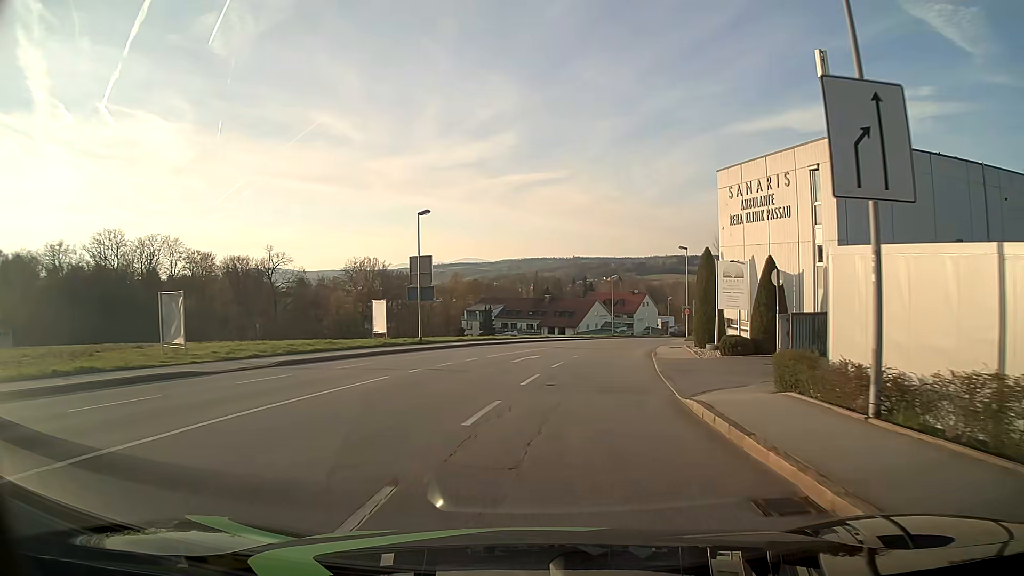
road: tertiary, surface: asphalt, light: Day
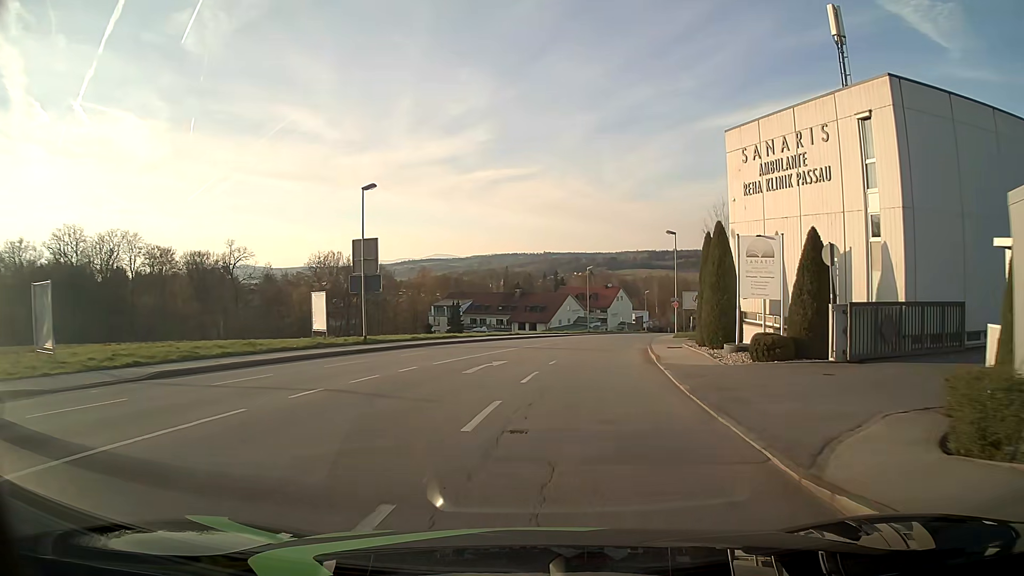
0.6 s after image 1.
(+0.1, +7.0) m; +2°
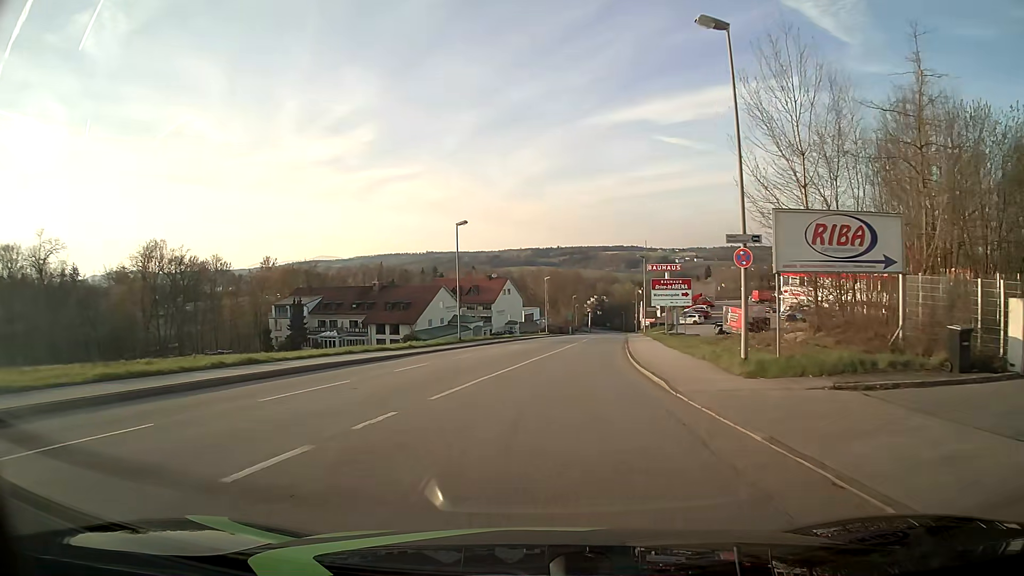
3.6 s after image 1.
(+3.6, +37.5) m; +10°
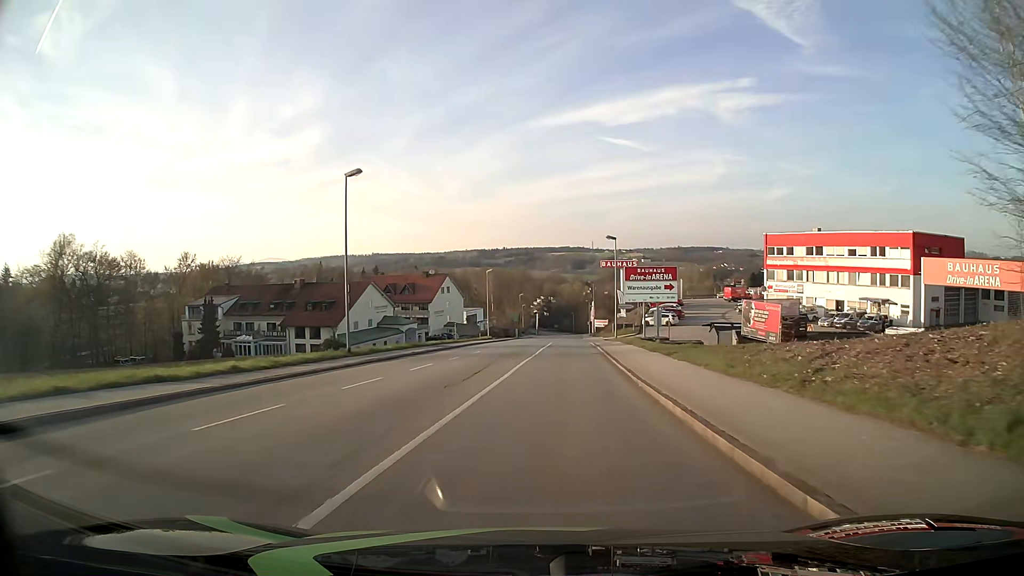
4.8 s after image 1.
(+0.6, +16.2) m; +5°
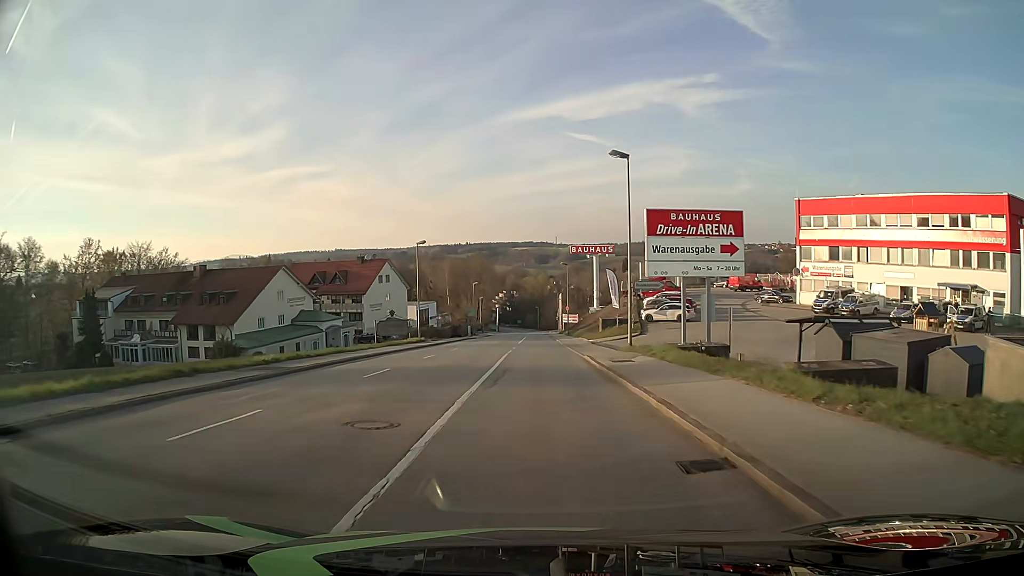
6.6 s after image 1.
(+0.9, +24.5) m; +3°
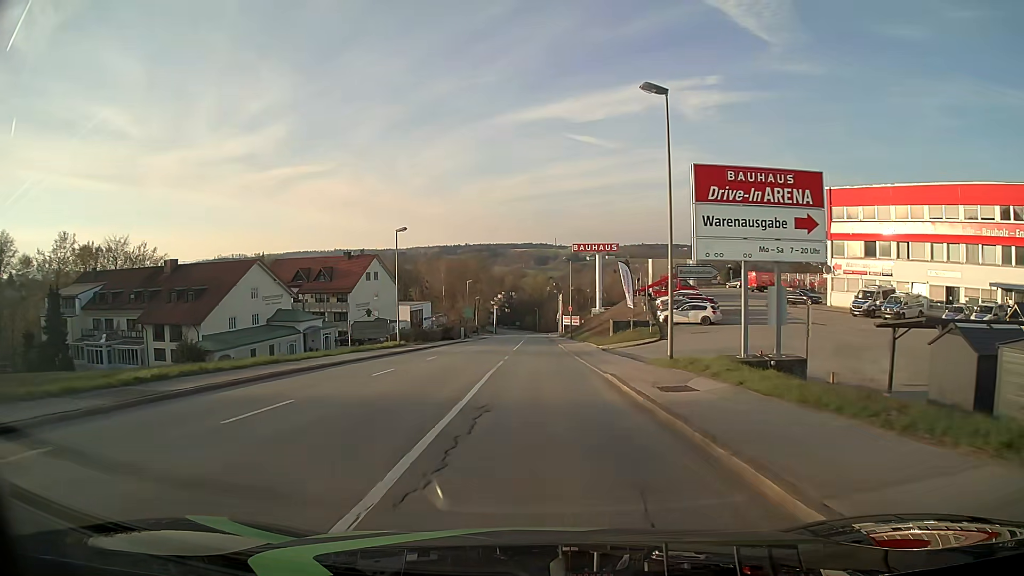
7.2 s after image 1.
(0.0, +8.1) m; 0°
(0, +10) (0, +20) (0, +30) (0, +40) (0, +50) (0, +60) (0, +70) (0, +80) (0, +90) (-1, +100) m
